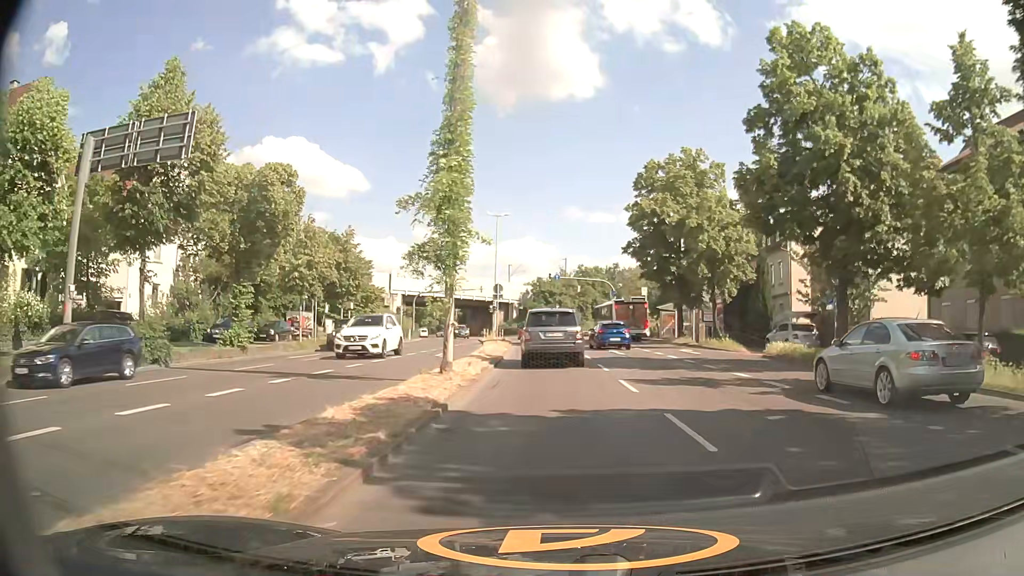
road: primary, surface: asphalt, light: Day
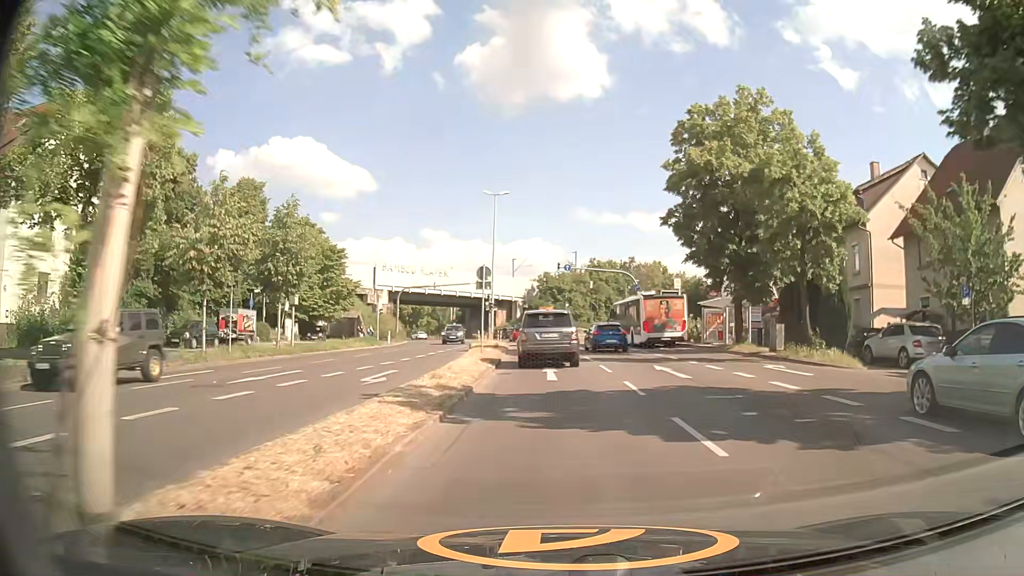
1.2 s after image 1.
(-0.2, +12.3) m; -2°
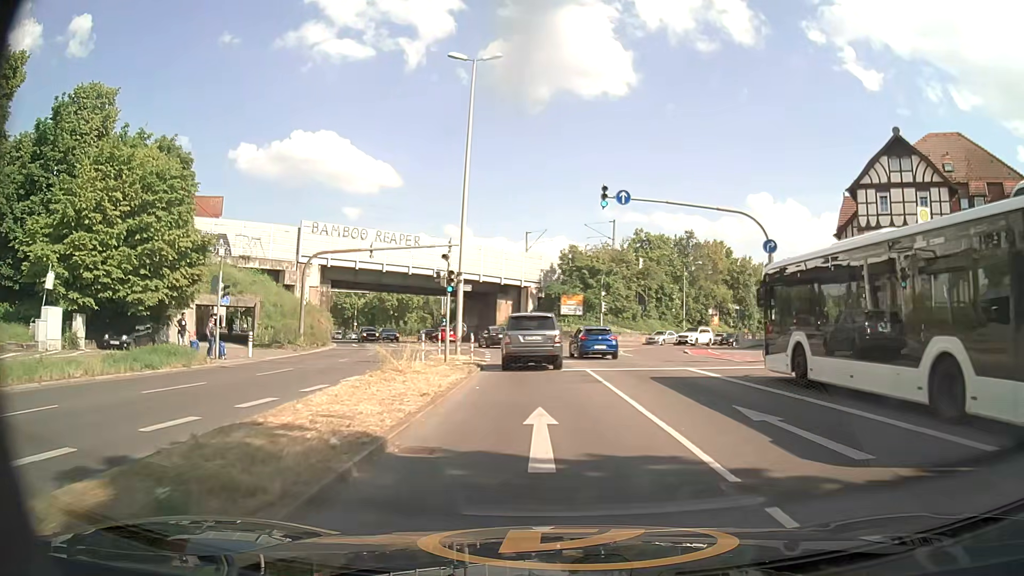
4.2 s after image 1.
(-0.2, +31.0) m; -1°
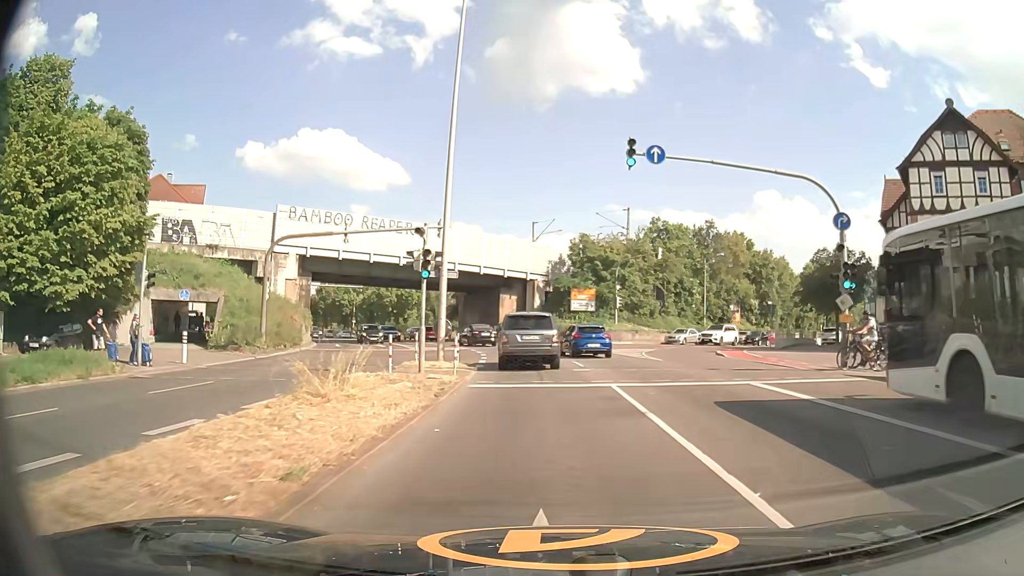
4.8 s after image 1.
(-0.1, +6.3) m; -1°
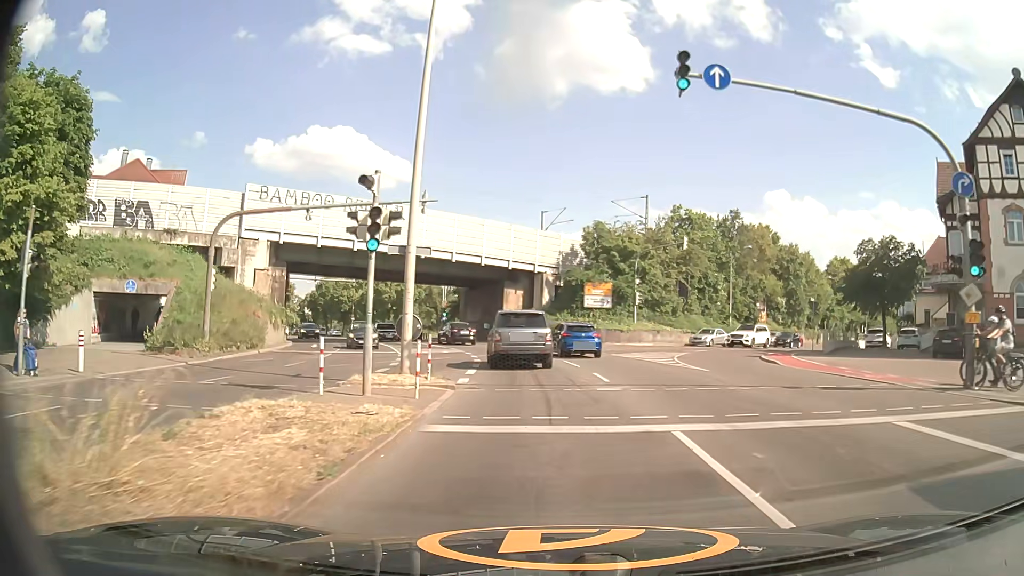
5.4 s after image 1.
(-0.1, +6.5) m; -1°
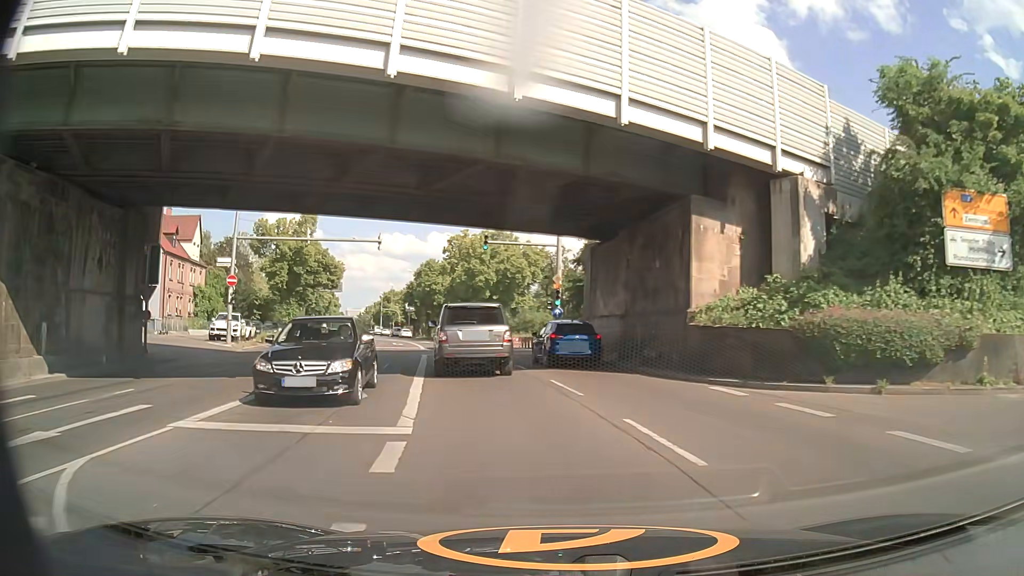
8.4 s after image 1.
(-2.6, +33.2) m; -12°
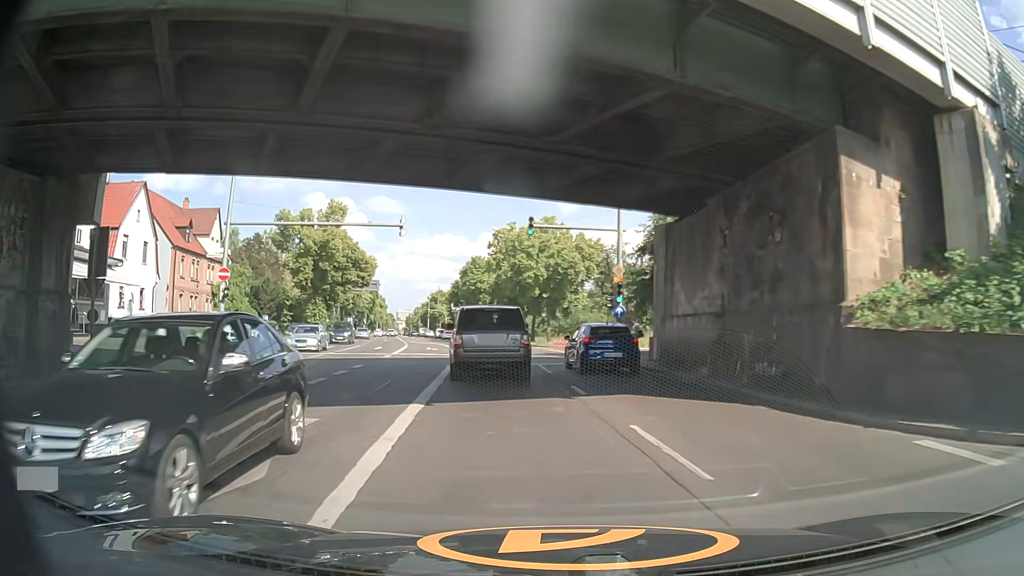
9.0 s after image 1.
(-0.3, +6.5) m; -4°
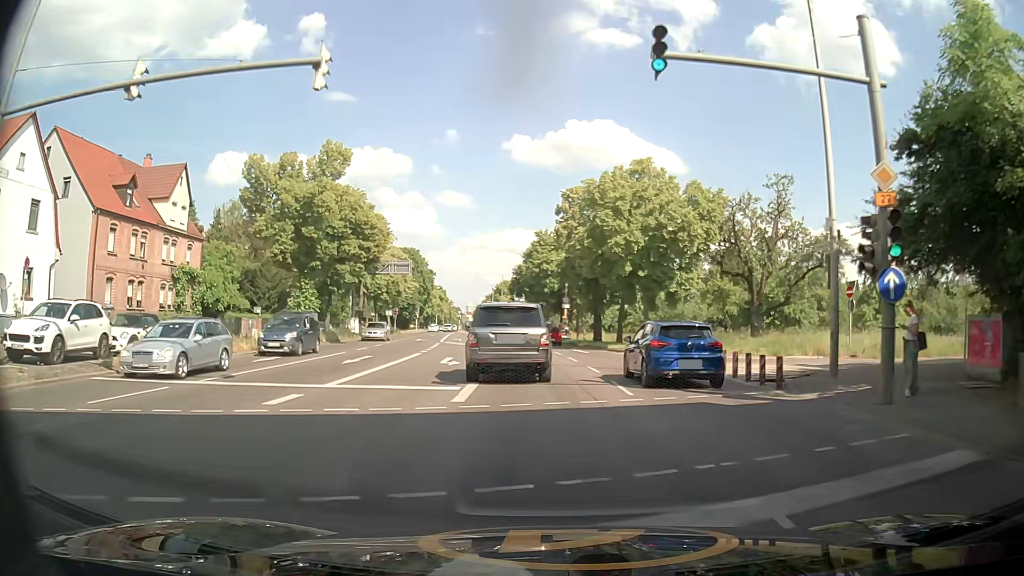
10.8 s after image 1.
(-1.6, +18.9) m; -12°
(0, +10) (+1, +20) (+1, +30) (+1, +40) (+1, +50) (0, +60) (0, +70) (-1, +80) (-1, +90) (-1, +100) m
